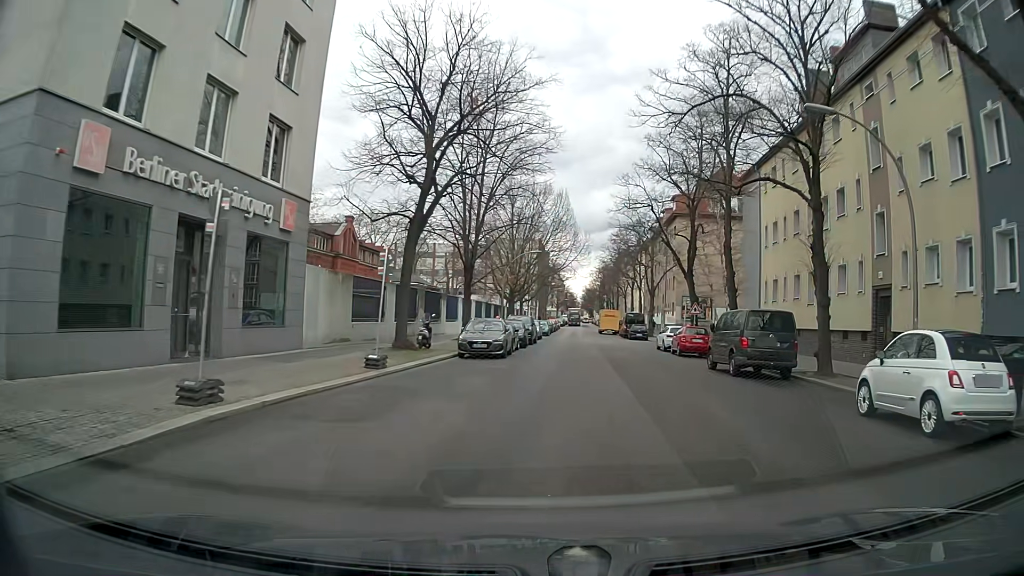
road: residential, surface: asphalt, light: Day
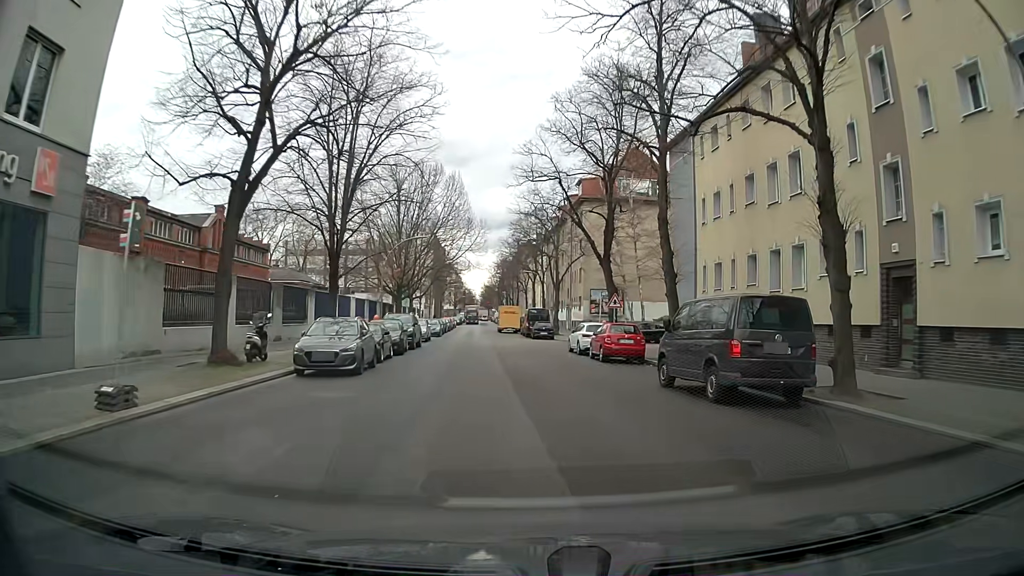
(+0.7, +7.8) m; +7°
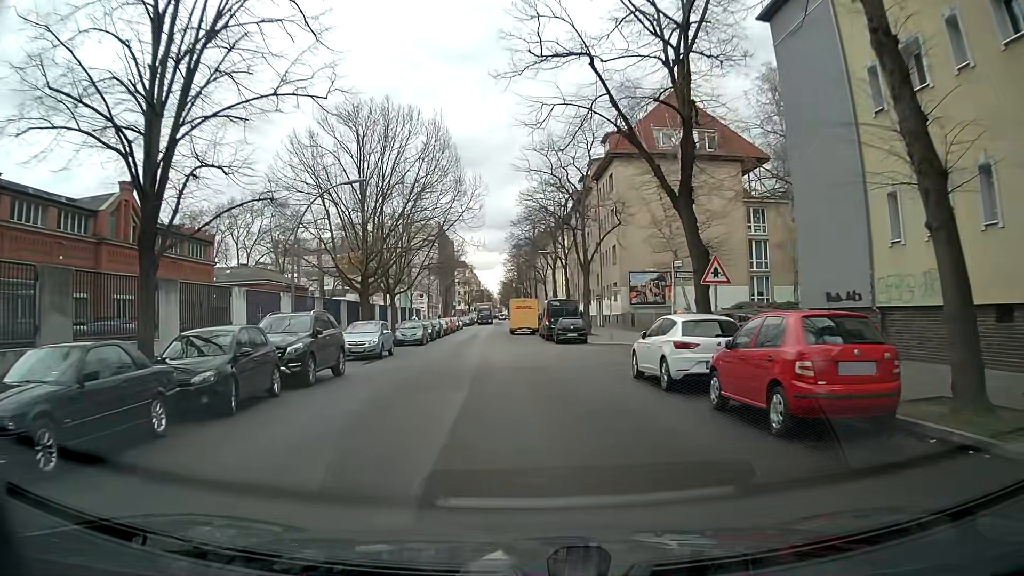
(0.0, +17.4) m; -1°
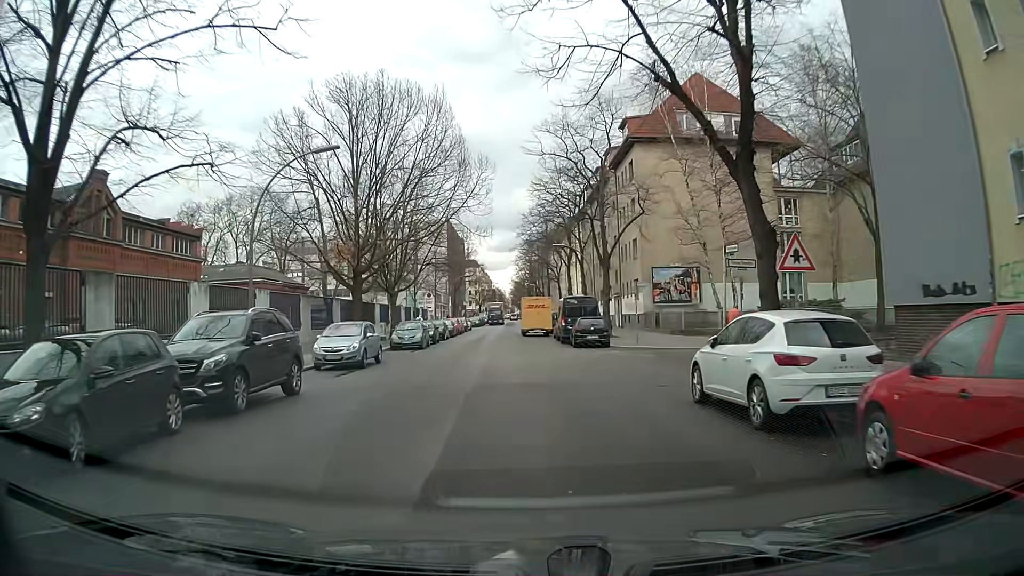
(-0.1, +4.7) m; -1°
(0, +10) (0, +20) (-1, +30) (-1, +40) (-2, +50) (-2, +60) (-2, +70) (-1, +80) (-1, +90) (-1, +100) m
